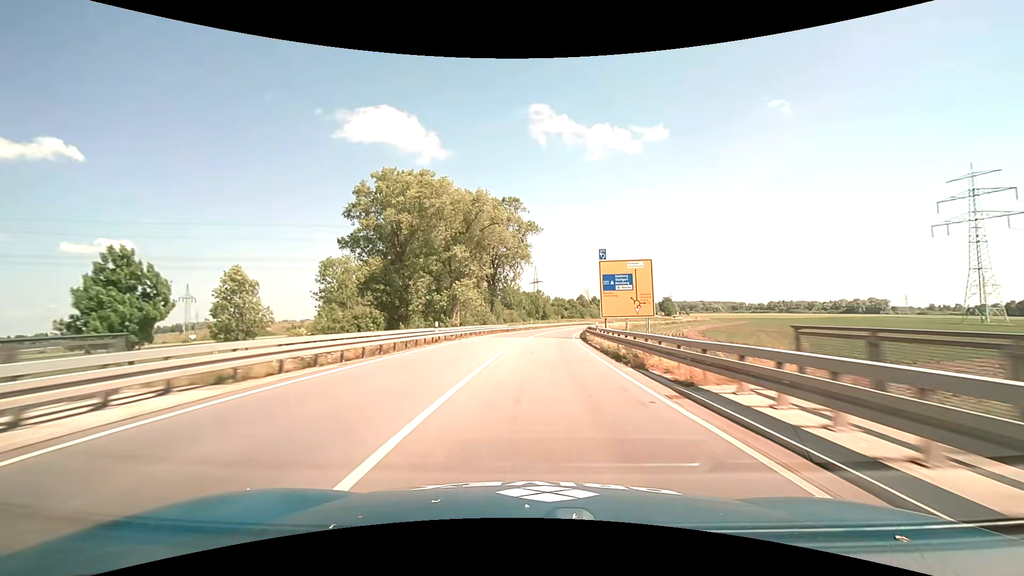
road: primary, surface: asphalt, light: Day
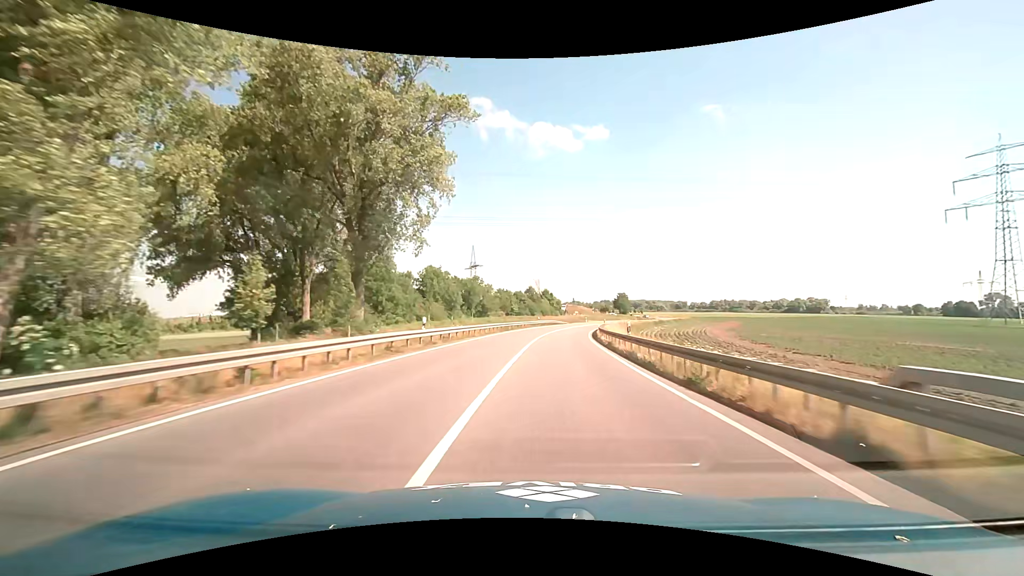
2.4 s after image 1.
(+2.5, +57.2) m; +6°
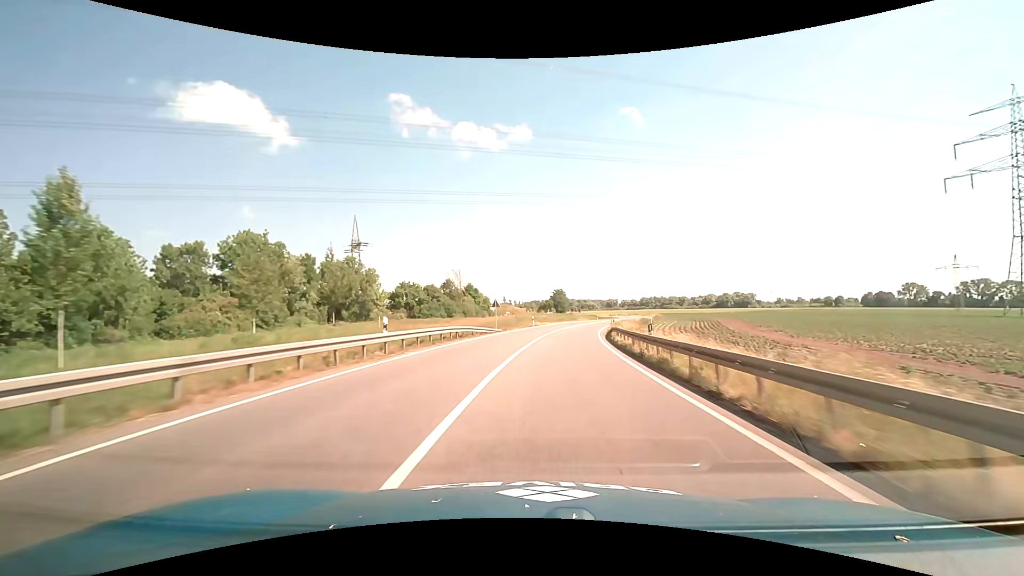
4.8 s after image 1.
(+4.2, +53.8) m; +8°
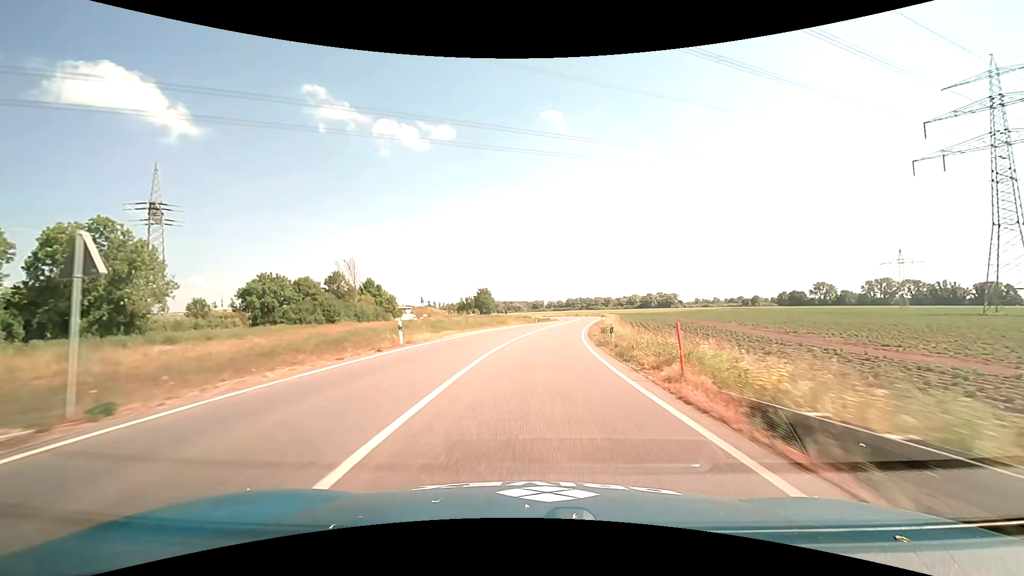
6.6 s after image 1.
(+2.8, +36.3) m; +9°
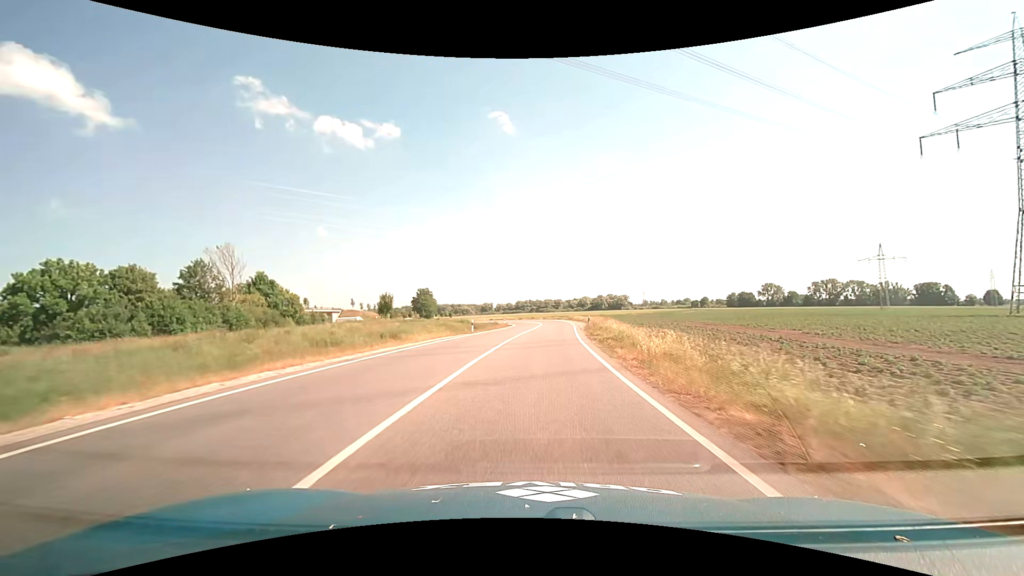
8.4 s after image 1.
(+1.3, +31.5) m; +6°
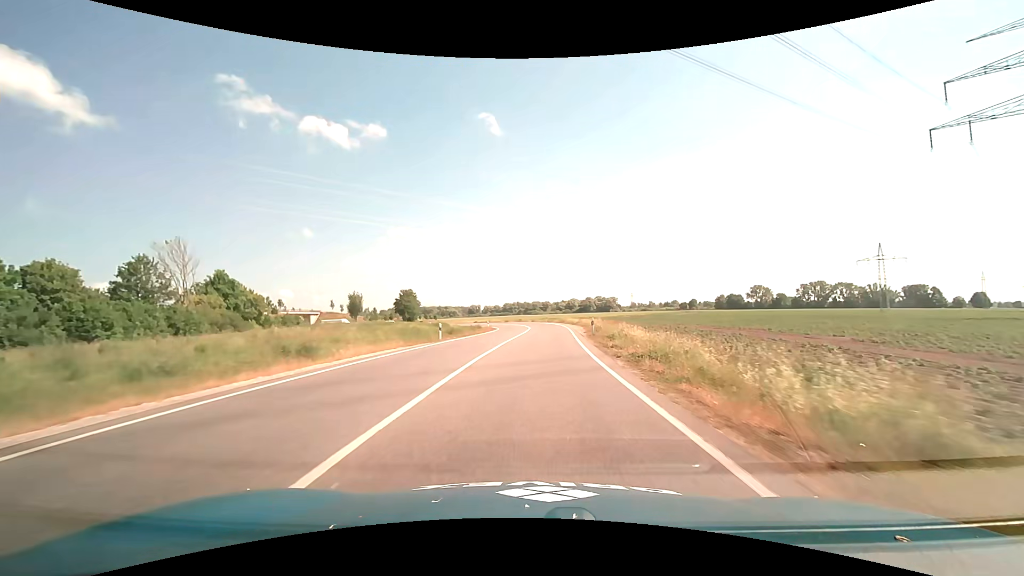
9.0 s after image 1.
(+0.1, +9.5) m; +1°
